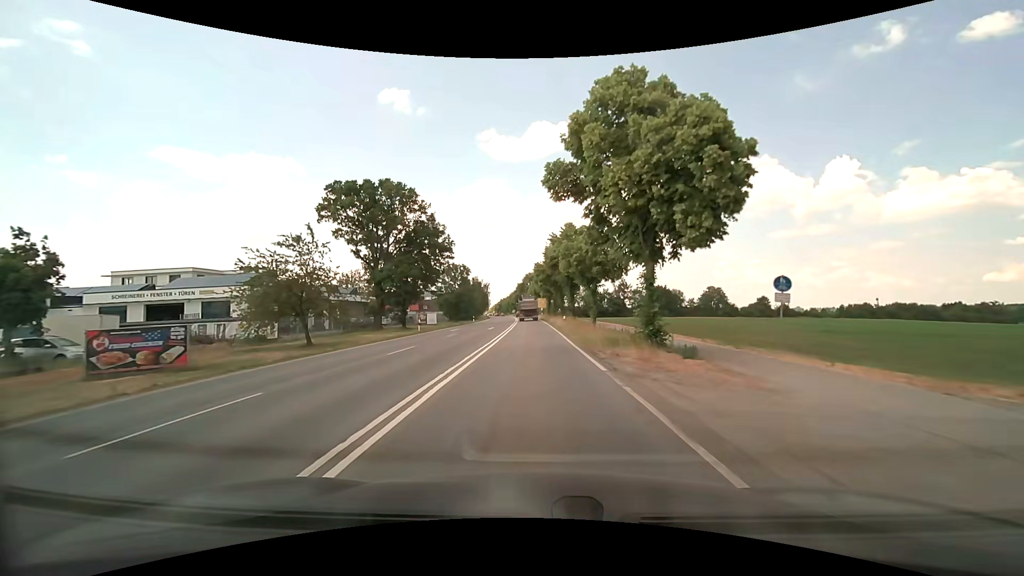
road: secondary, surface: asphalt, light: Day
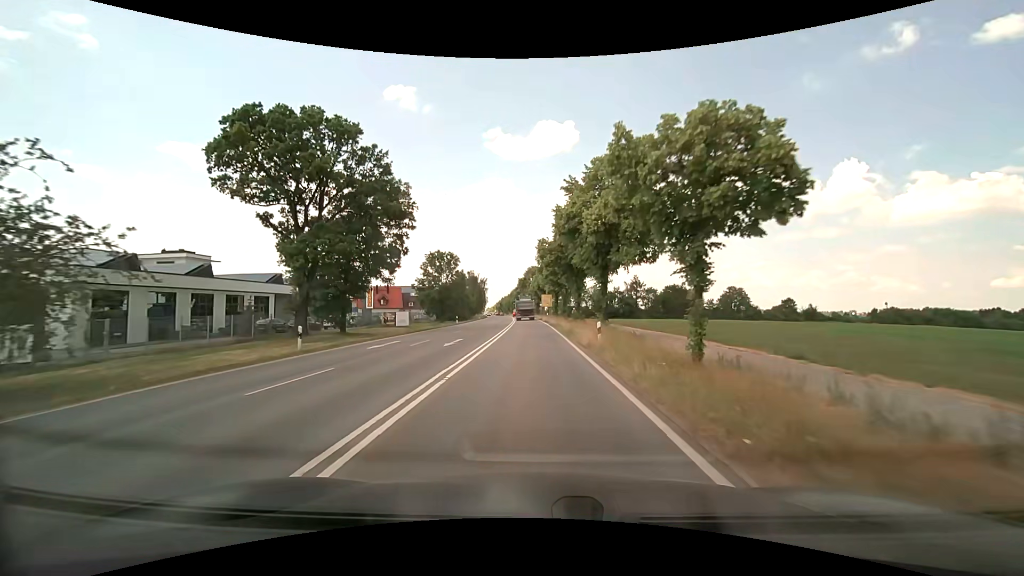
(-0.1, +20.4) m; -1°
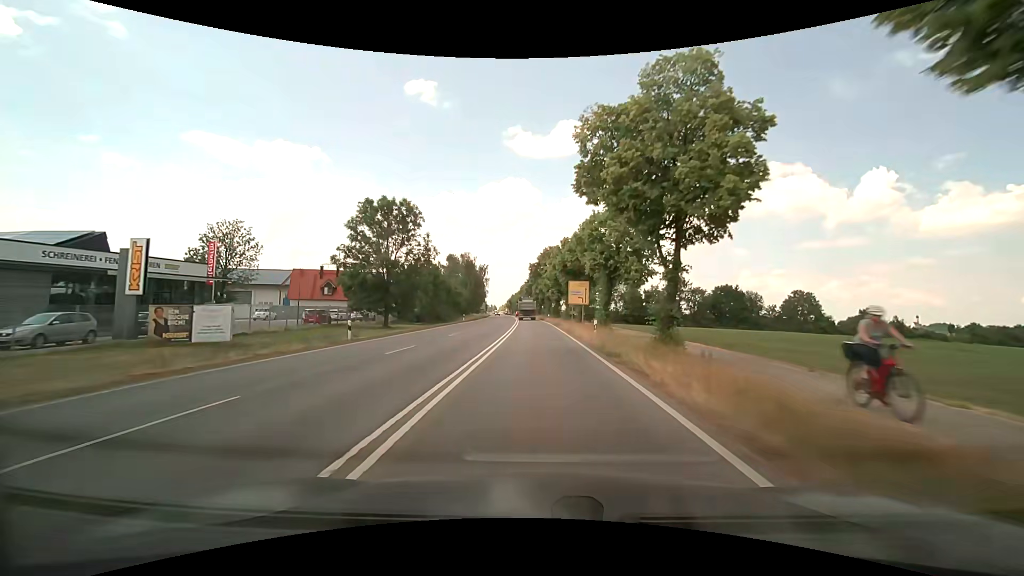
(-0.7, +40.7) m; -2°
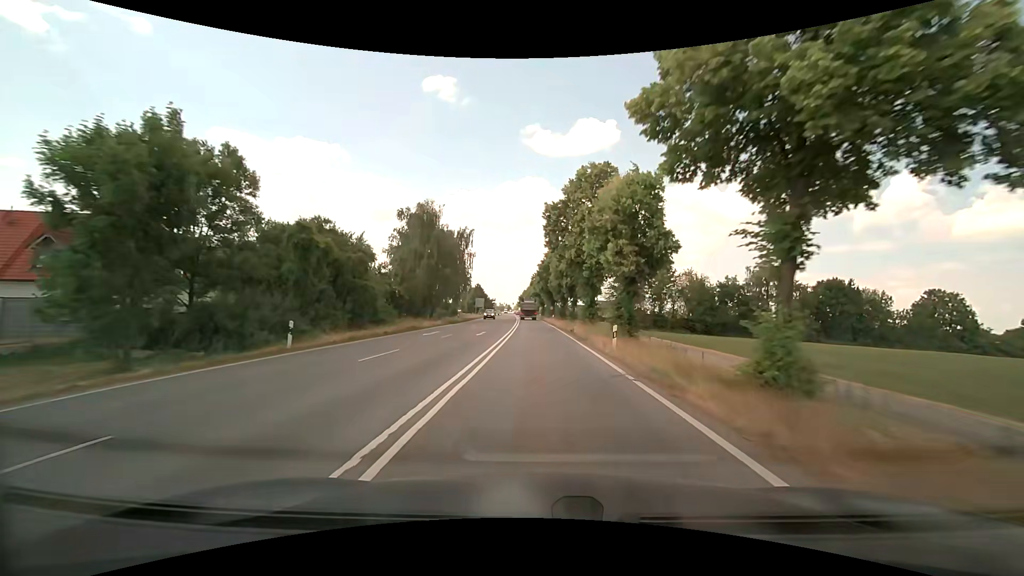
(-0.5, +50.6) m; -1°
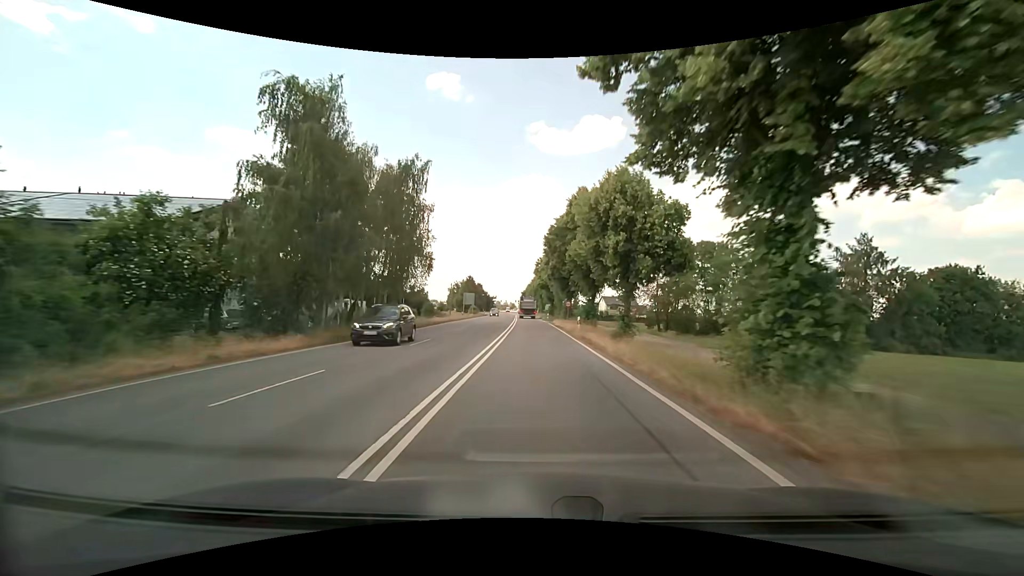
(-0.3, +30.2) m; -1°
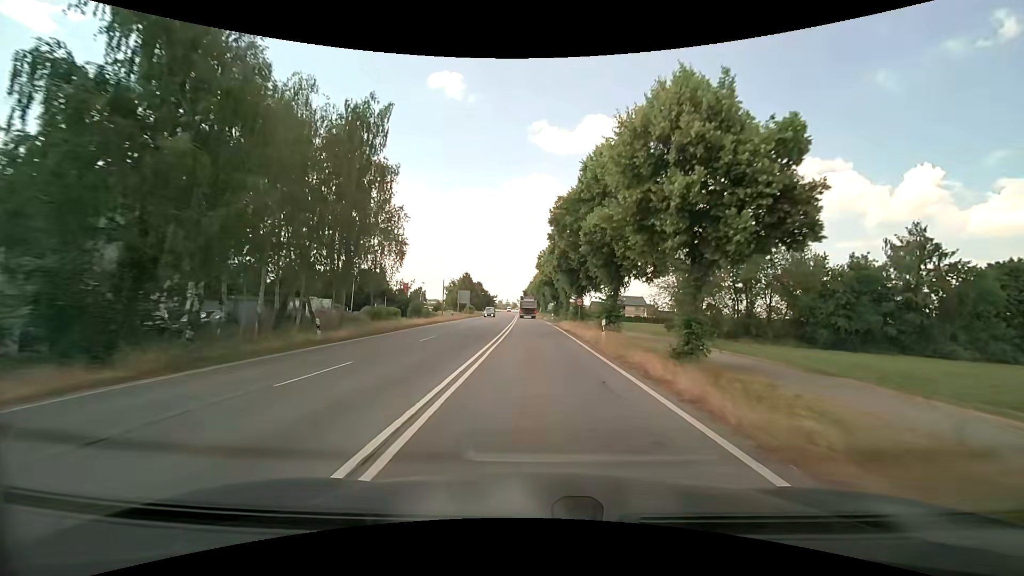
(0.0, +10.1) m; 0°
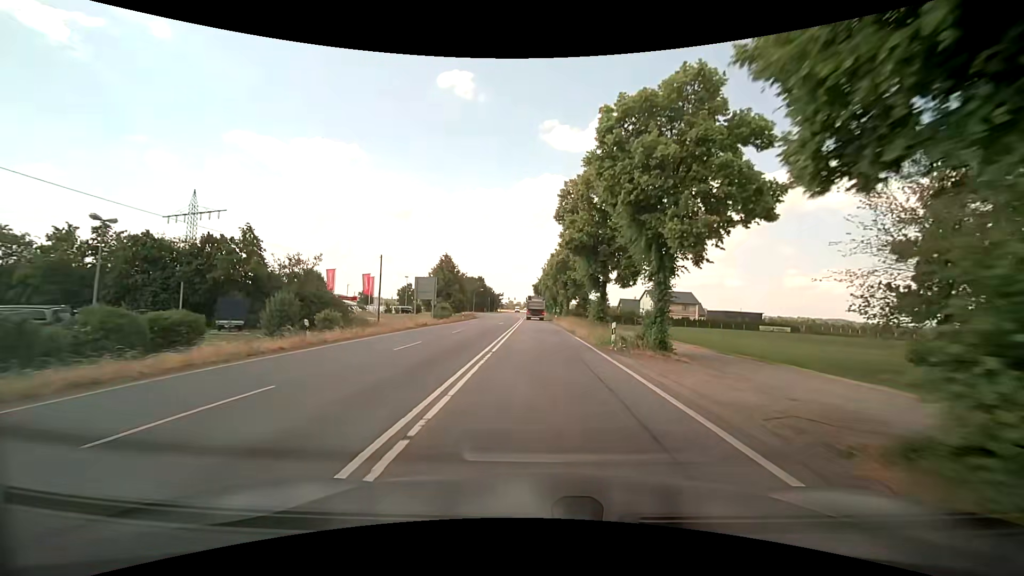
(-0.8, +39.9) m; -2°
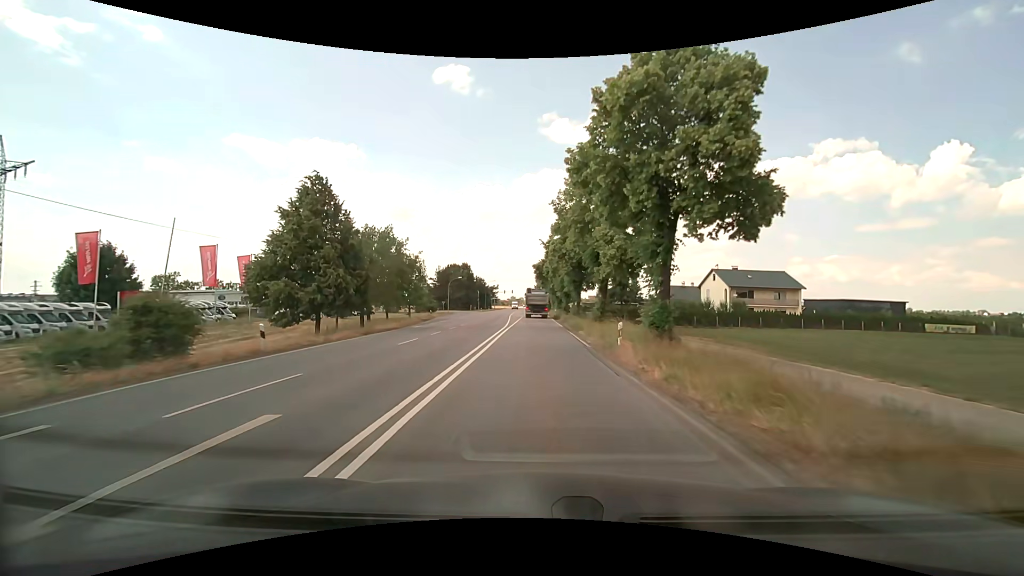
(0.0, +46.3) m; 0°
(0, +10) (0, +20) (0, +30) (0, +40) (0, +50) (0, +60) (0, +70) (0, +80) (0, +90) (-1, +100) m
